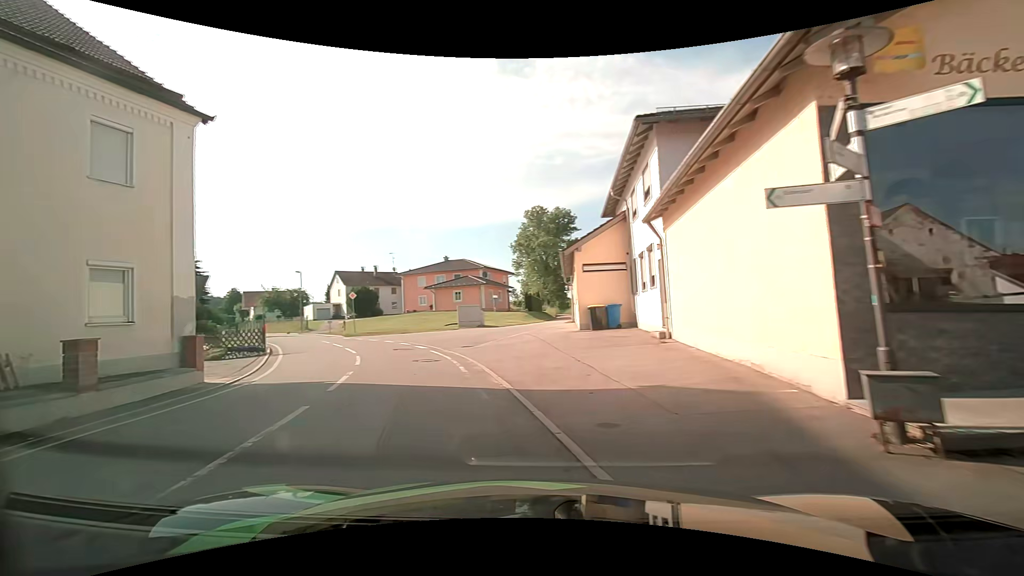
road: tertiary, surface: asphalt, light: Day
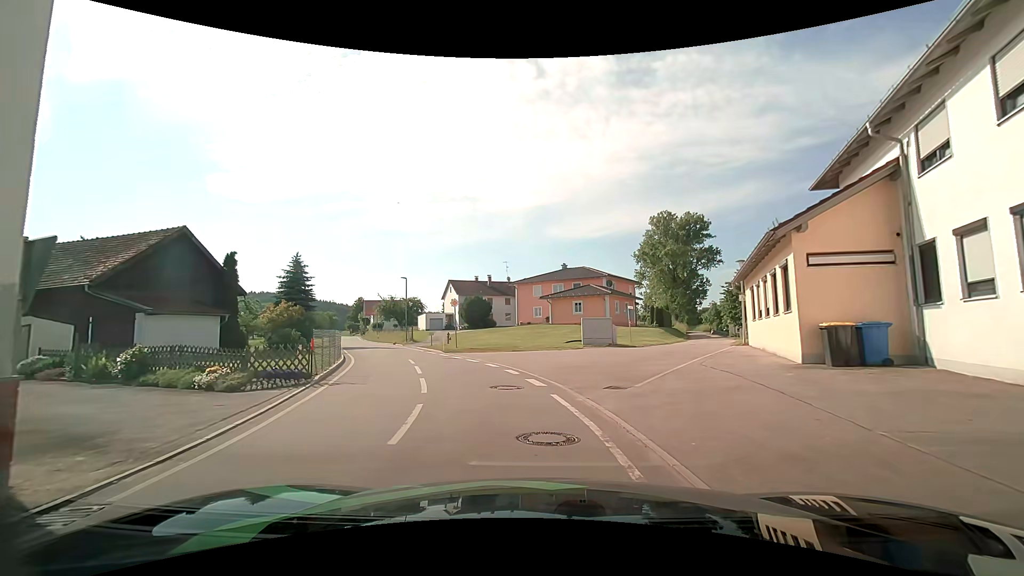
(-1.5, +7.9) m; -13°
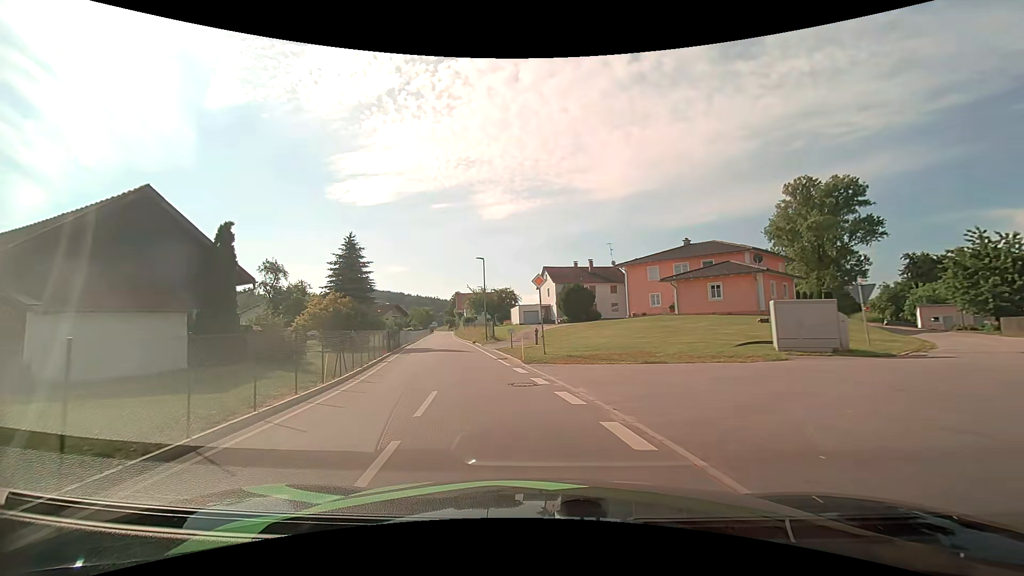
(-1.1, +12.3) m; -12°
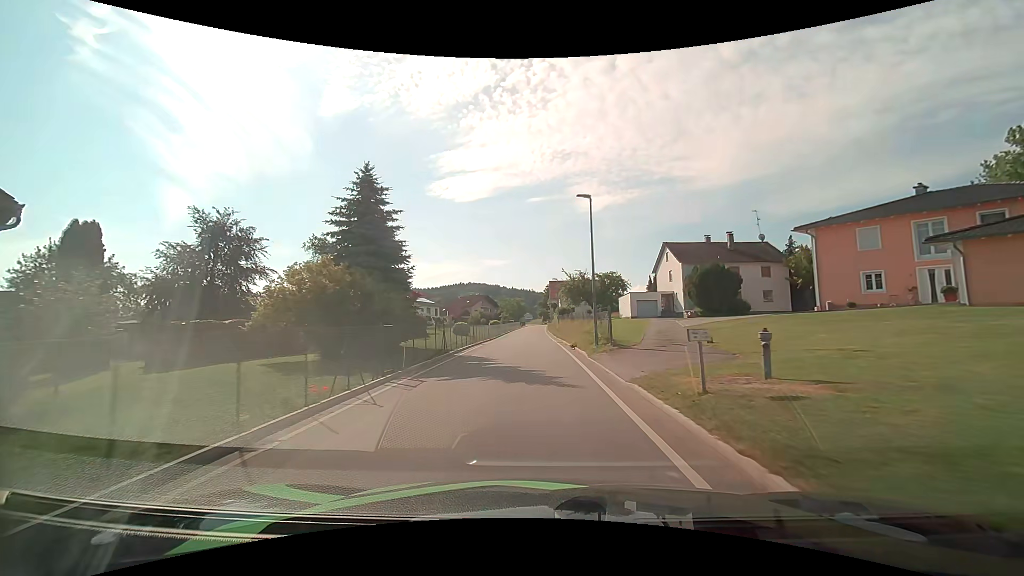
(-1.9, +17.1) m; -11°
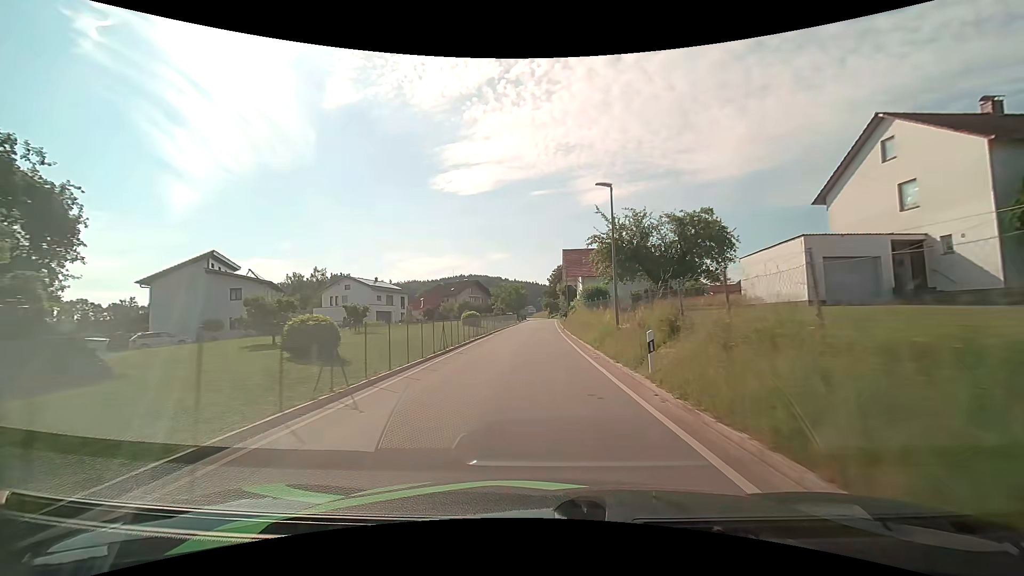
(-0.2, +37.2) m; 0°
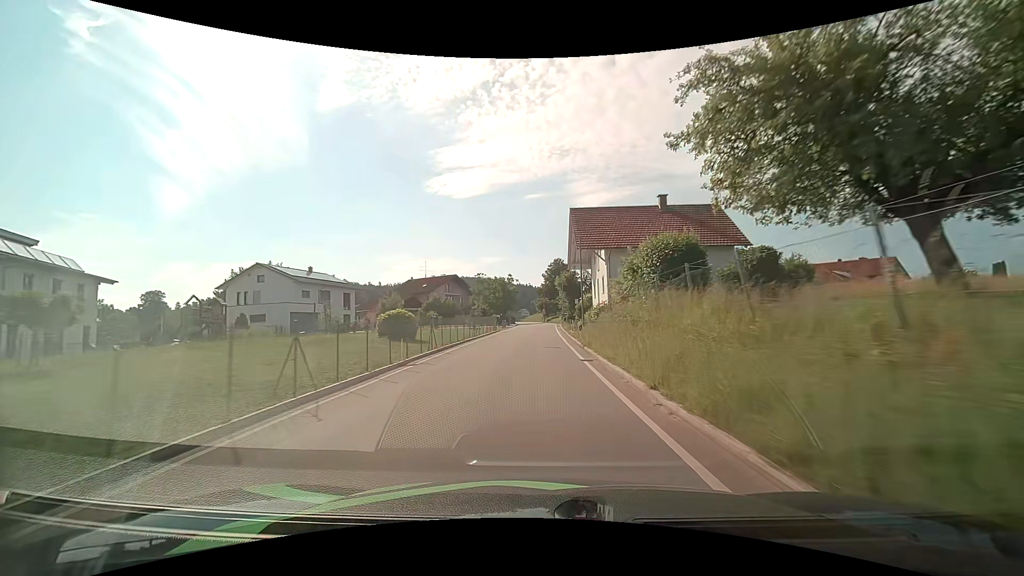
(+0.2, +25.0) m; +1°
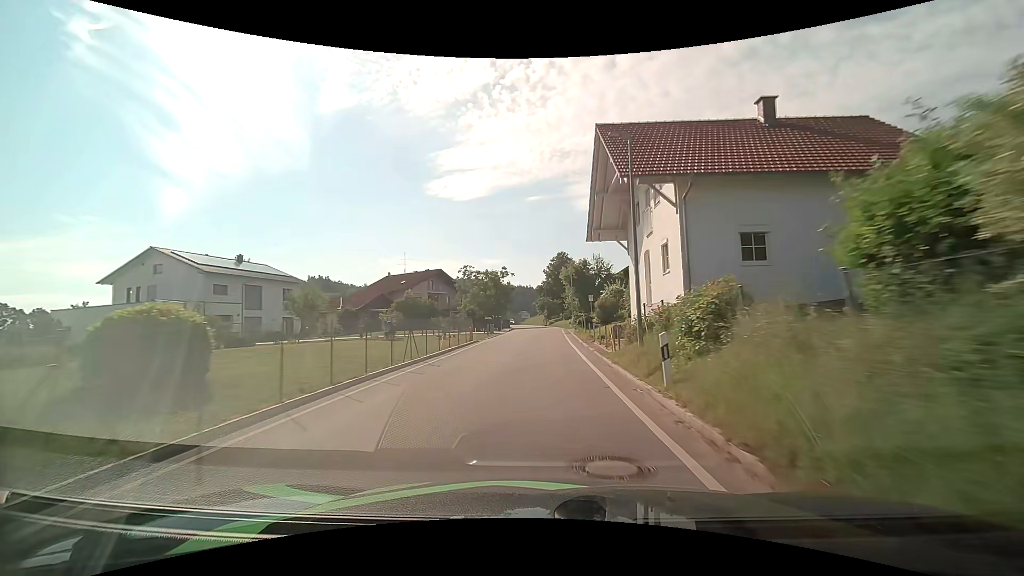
(0.0, +16.6) m; 0°
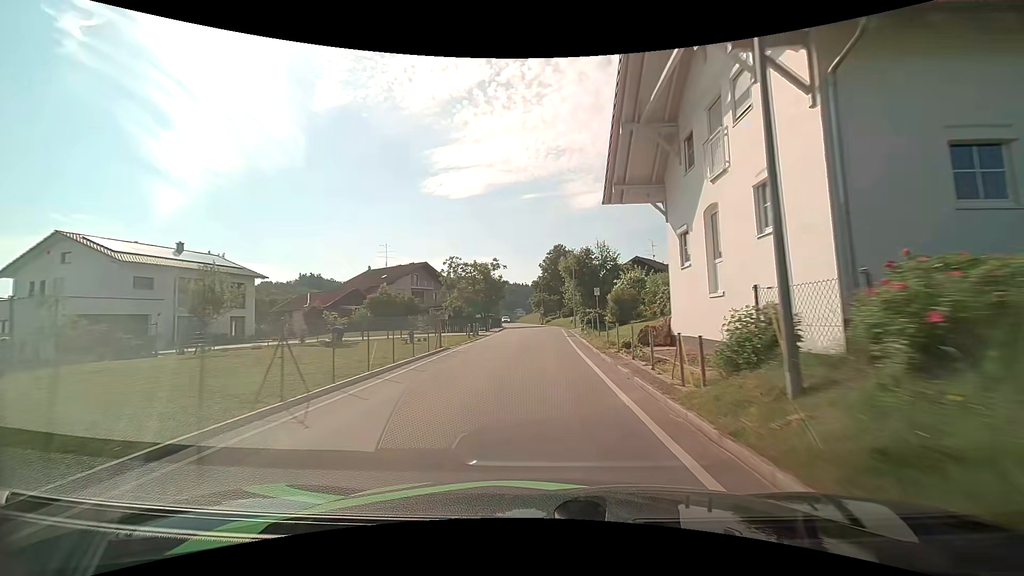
(0.0, +8.1) m; +1°
(0, +10) (0, +20) (0, +30) (+1, +40) (+1, +50) (0, +60) (-1, +70) (-2, +80) (-3, +90) (-4, +100) m
